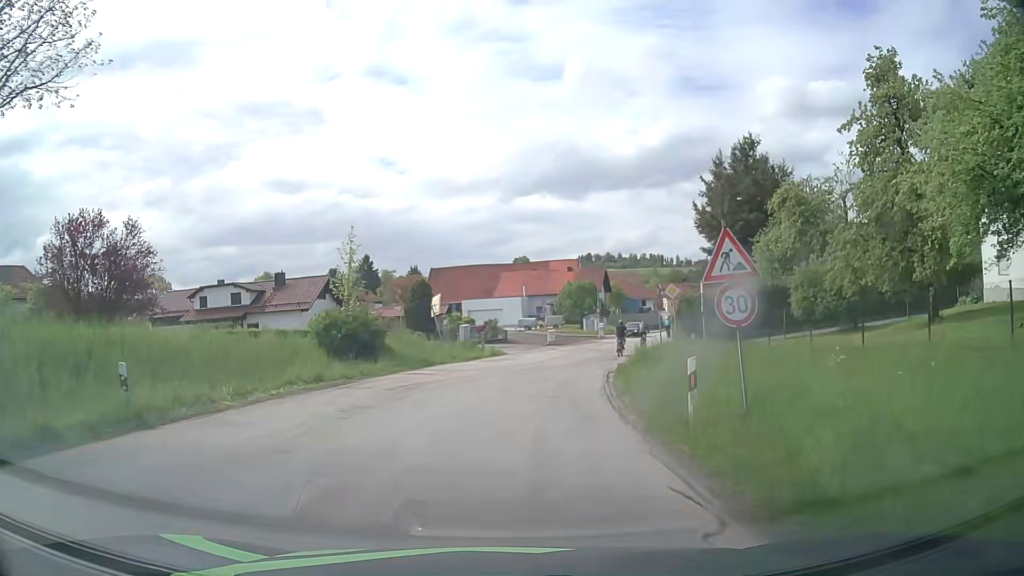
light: Day
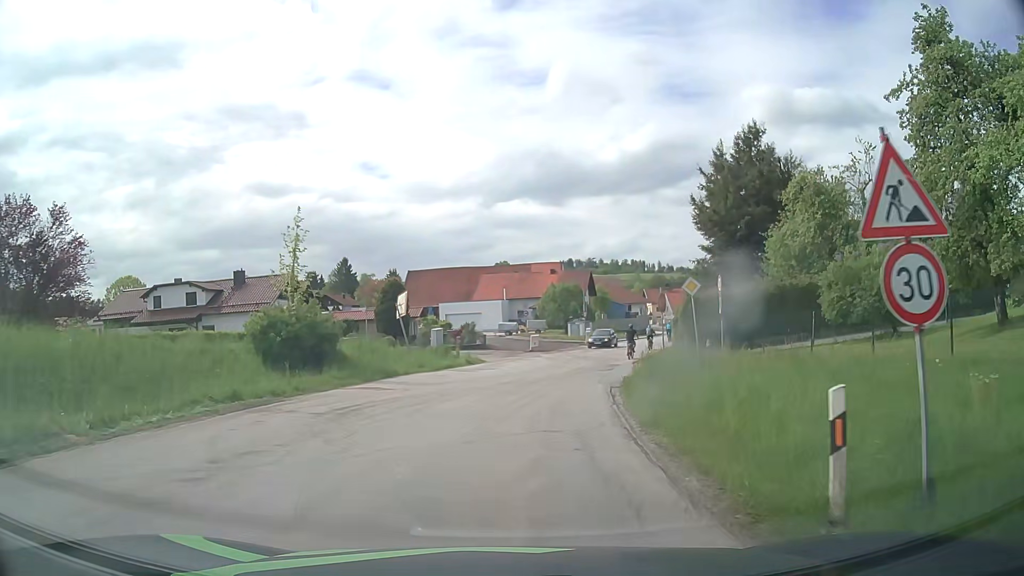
(+0.1, +4.9) m; +2°
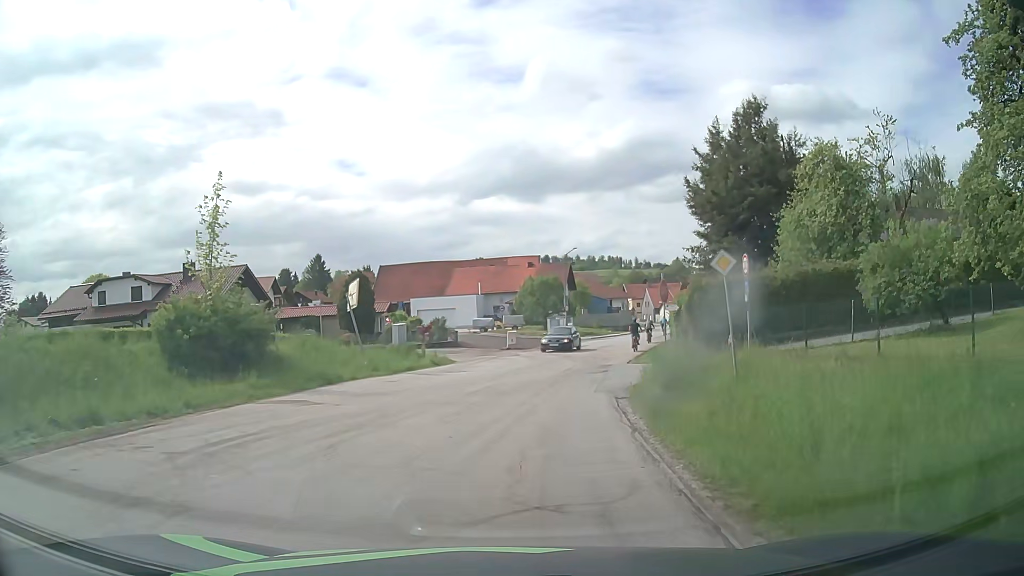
(+0.1, +4.8) m; +2°
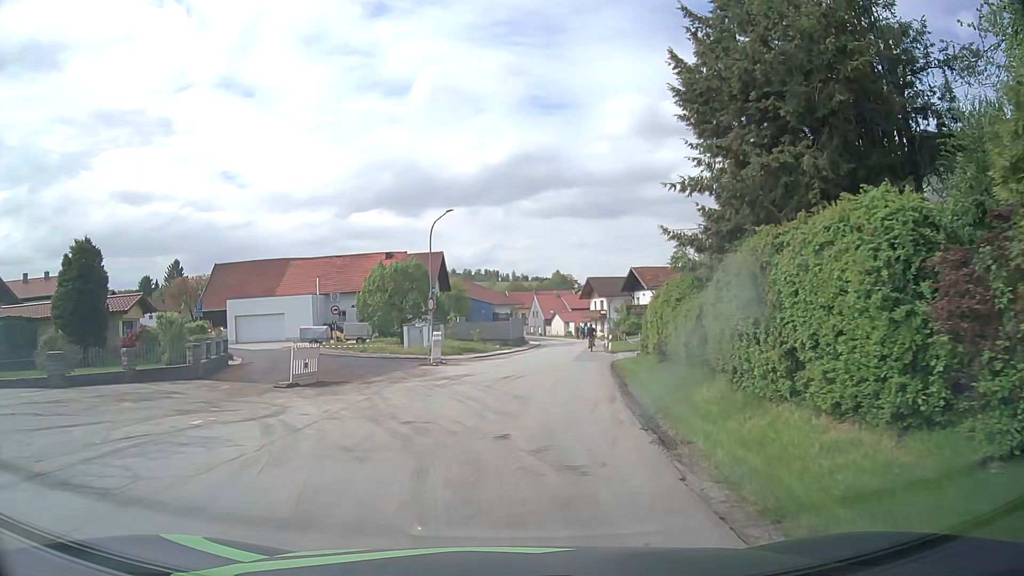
(+2.1, +23.1) m; +11°
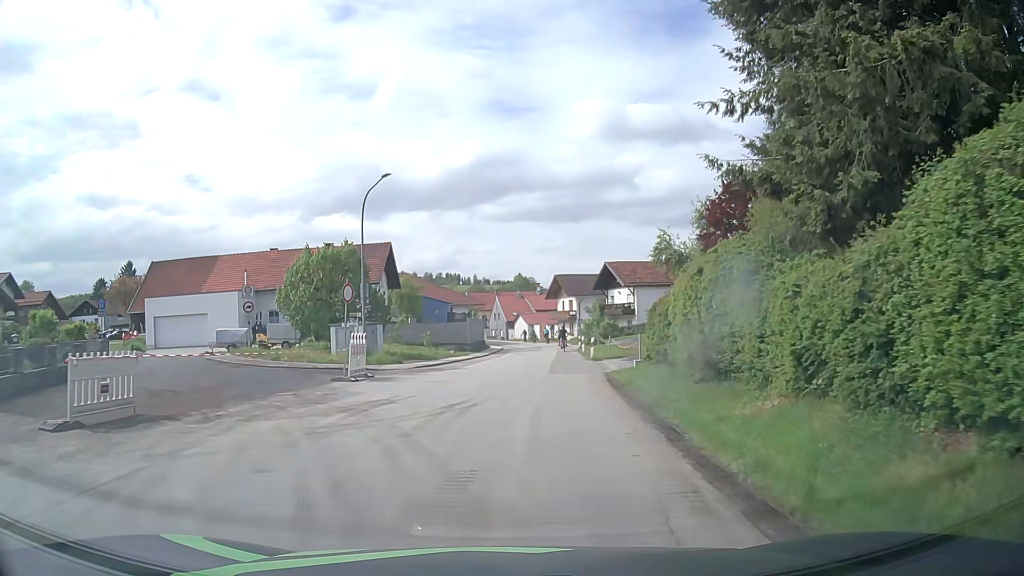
(+0.2, +8.8) m; +3°
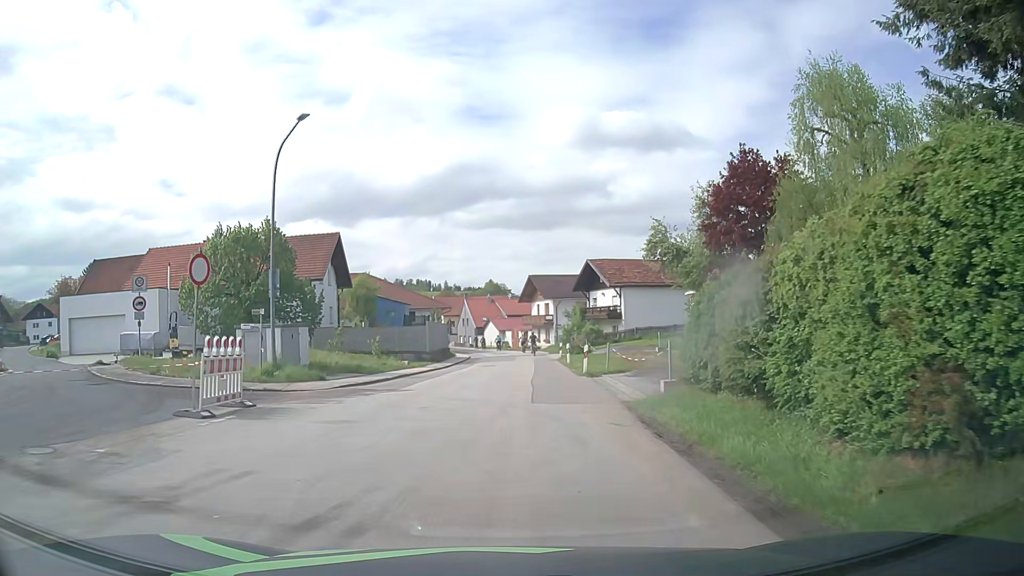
(+0.2, +8.5) m; +3°
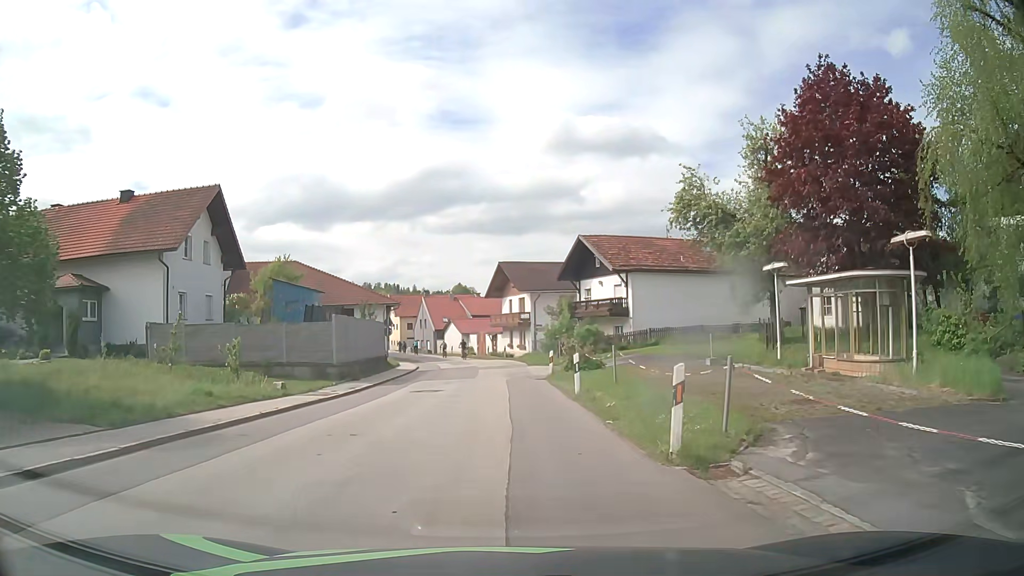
(+0.4, +16.8) m; +2°
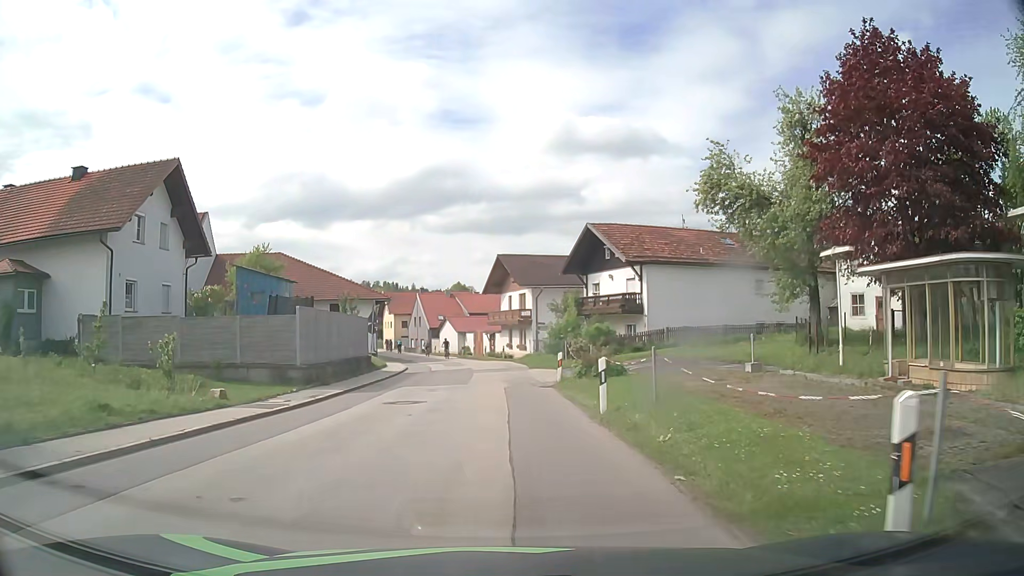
(0.0, +4.7) m; +1°
(0, +10) (0, +20) (0, +30) (-1, +40) (-3, +50) (-5, +60) (-8, +69) (-11, +79) (-14, +88) (-18, +97) m
